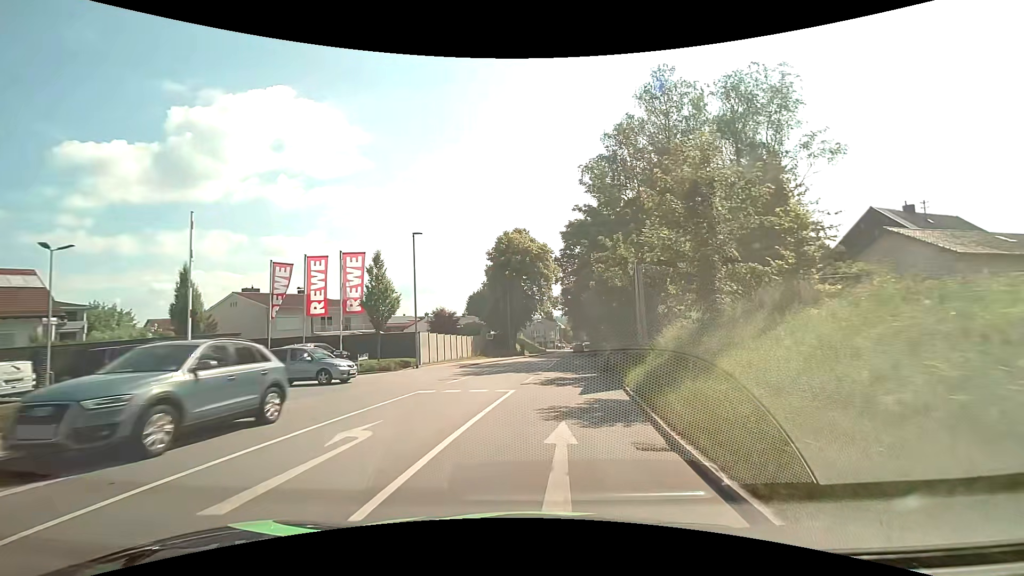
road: tertiary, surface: asphalt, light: Day
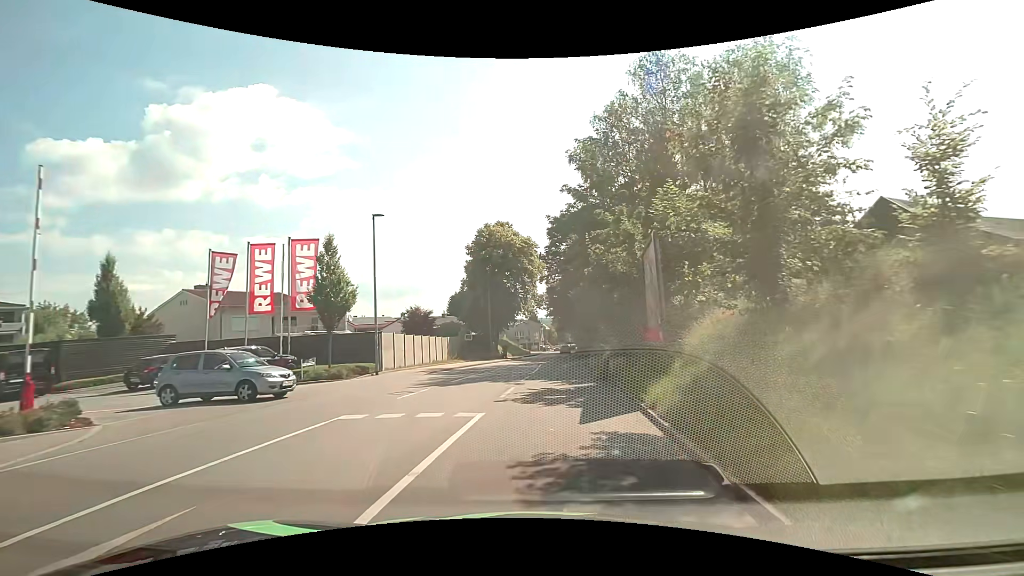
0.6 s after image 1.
(+0.1, +4.6) m; +2°
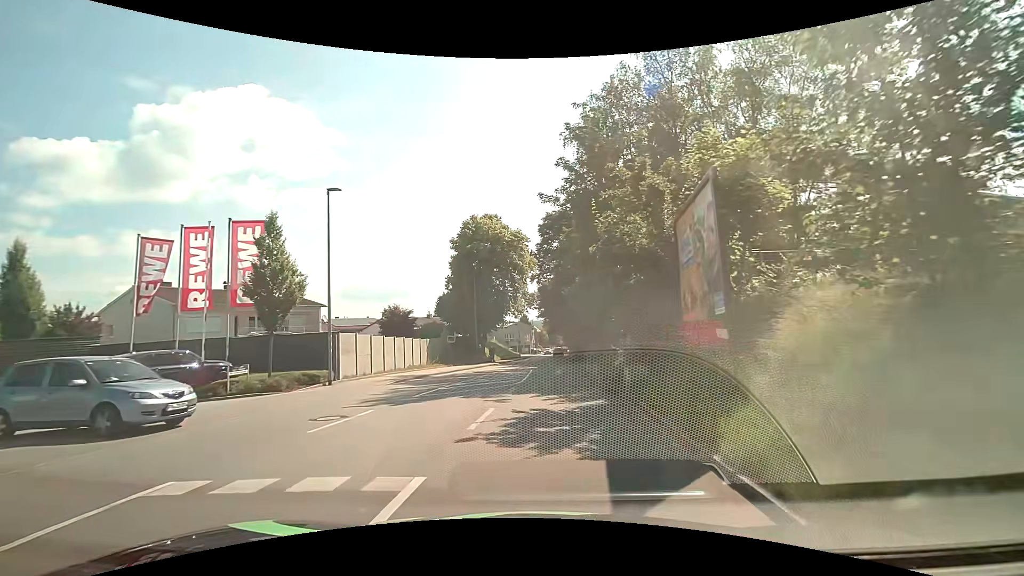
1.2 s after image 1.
(+0.1, +4.6) m; +1°
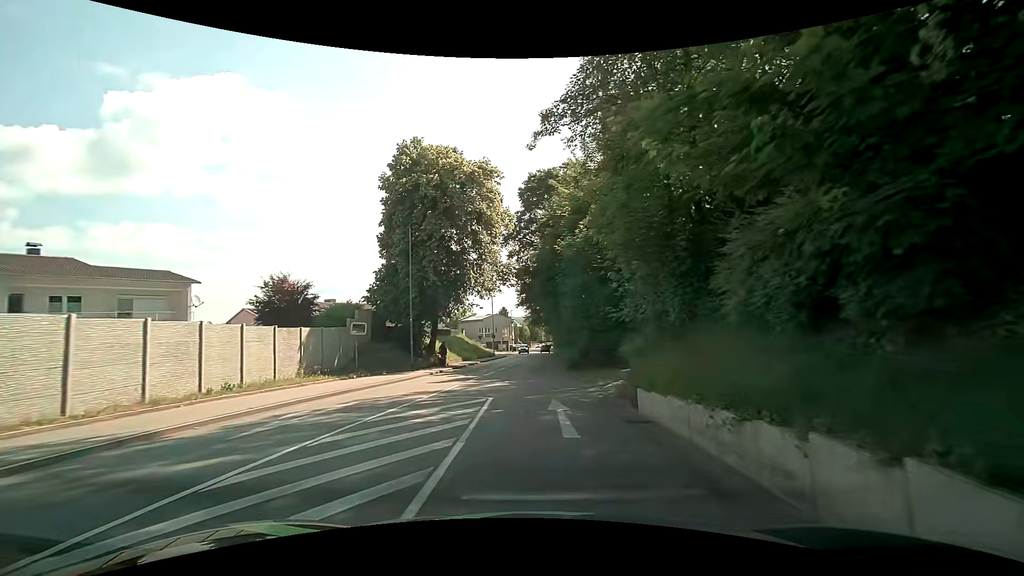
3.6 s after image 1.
(+0.4, +18.1) m; +2°
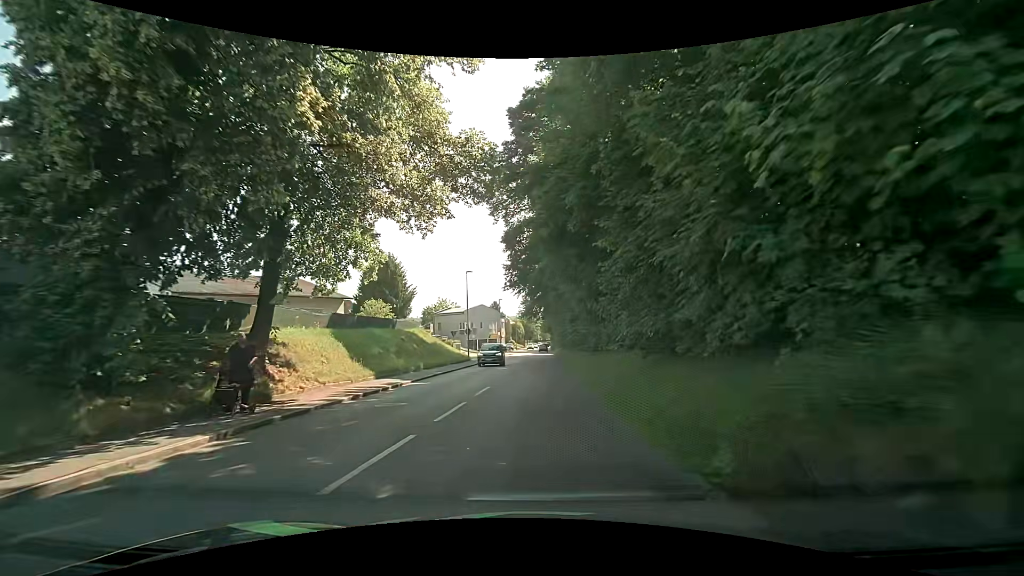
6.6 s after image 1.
(0.0, +22.6) m; 0°
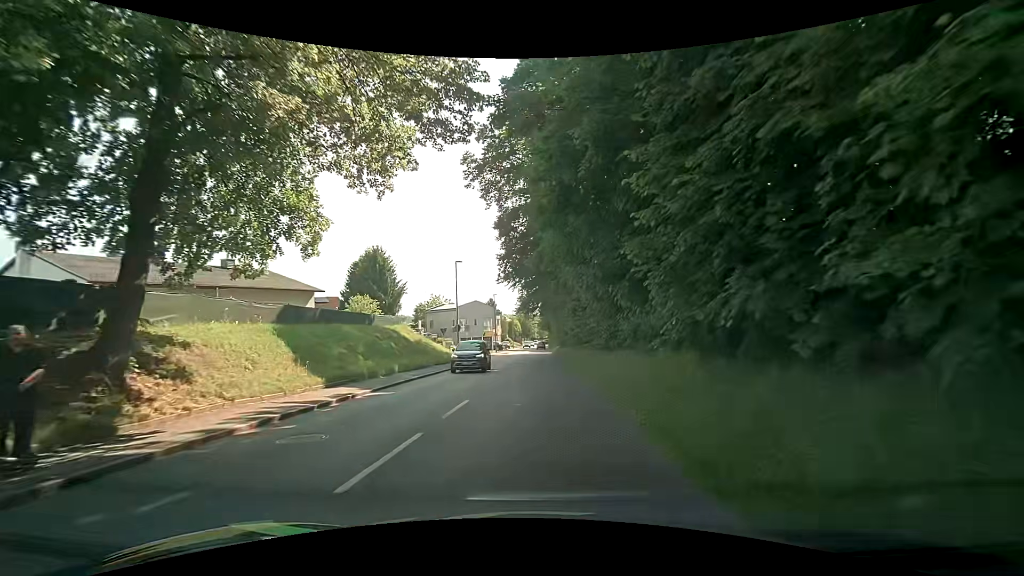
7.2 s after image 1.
(+0.1, +4.5) m; +1°
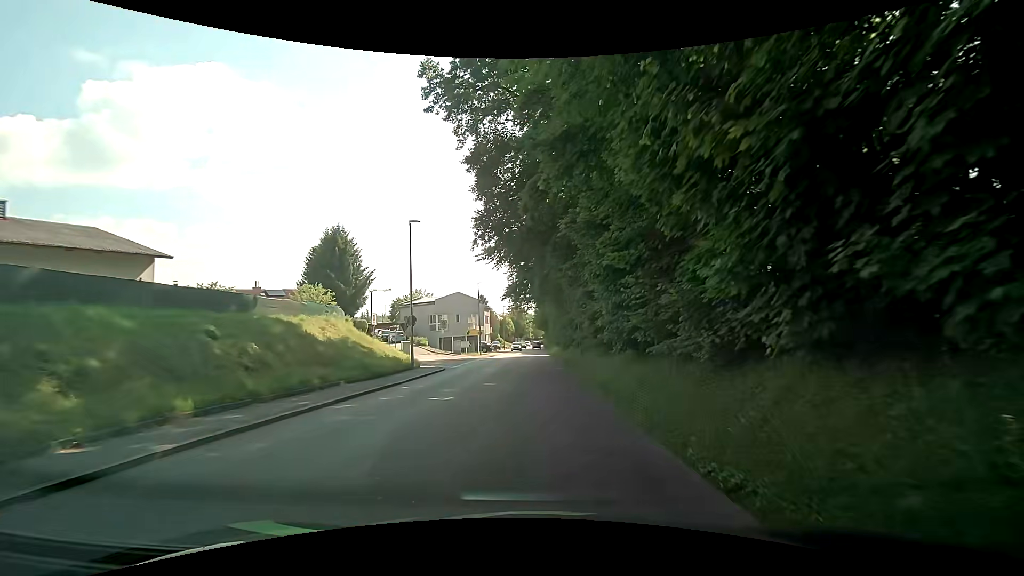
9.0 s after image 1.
(0.0, +13.6) m; -1°
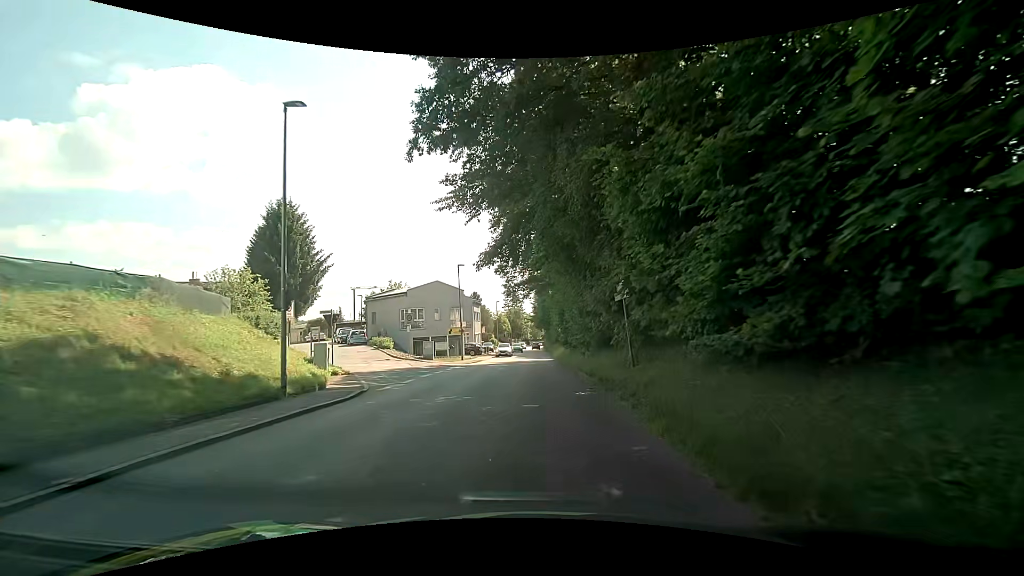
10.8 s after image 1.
(+0.2, +13.6) m; +1°
